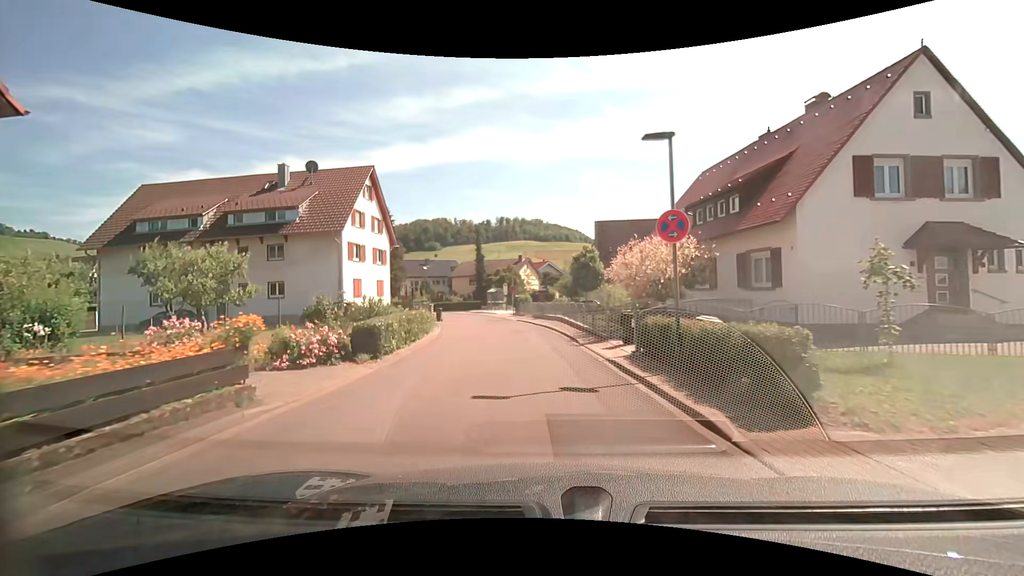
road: unclassified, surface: asphalt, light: Day
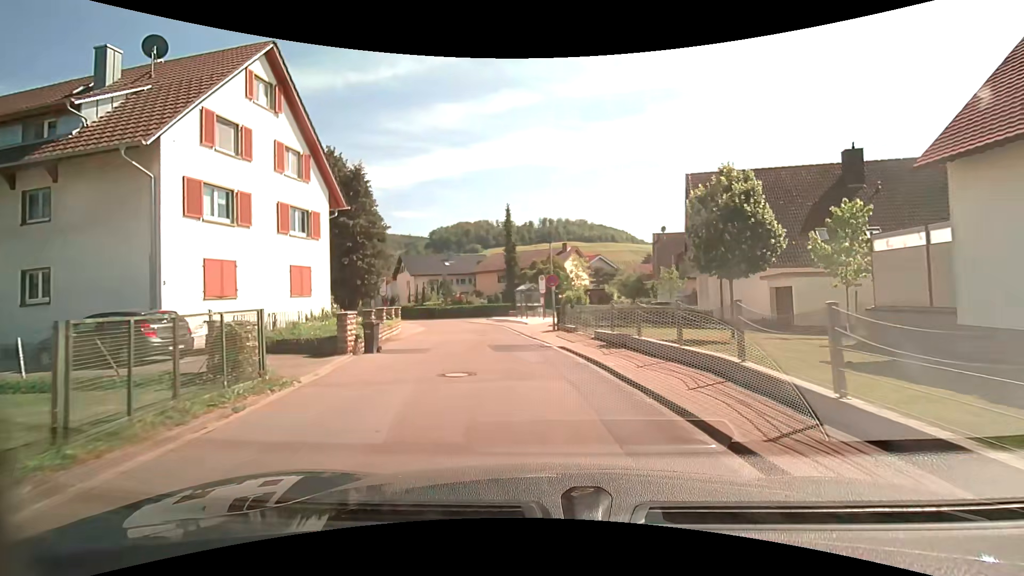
(-0.7, +20.7) m; -4°
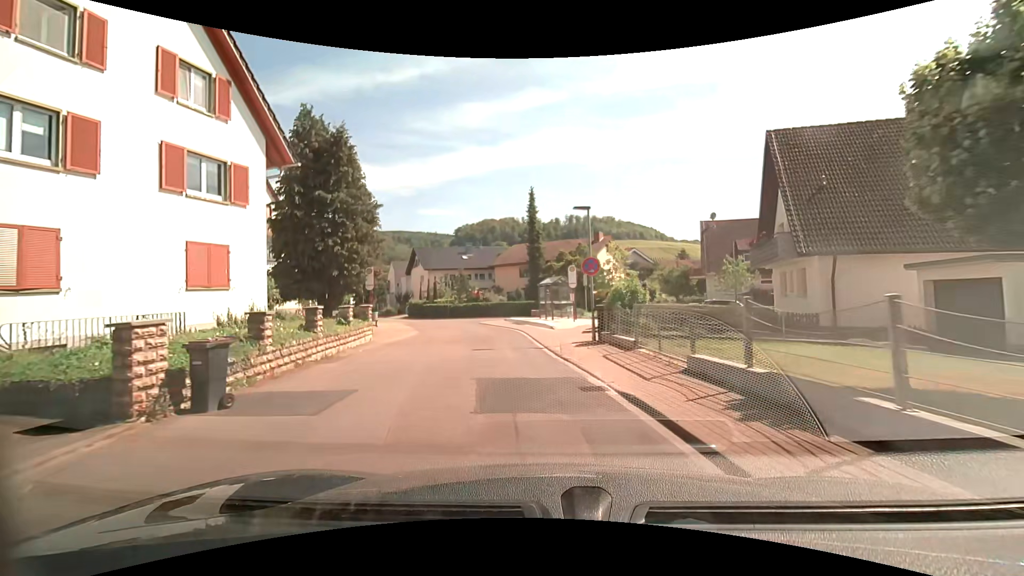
(-0.2, +8.1) m; -3°
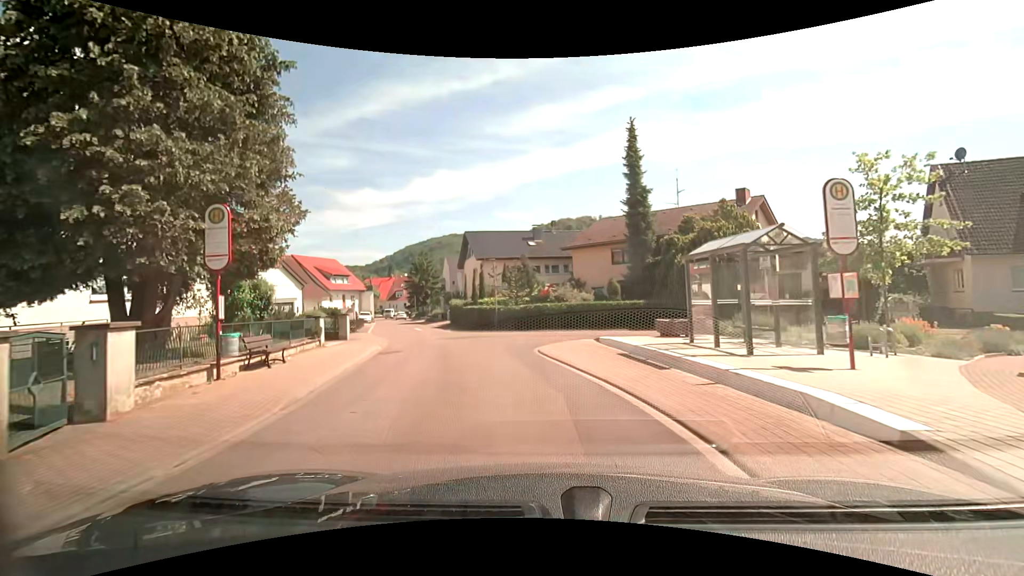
(-1.8, +19.7) m; -9°
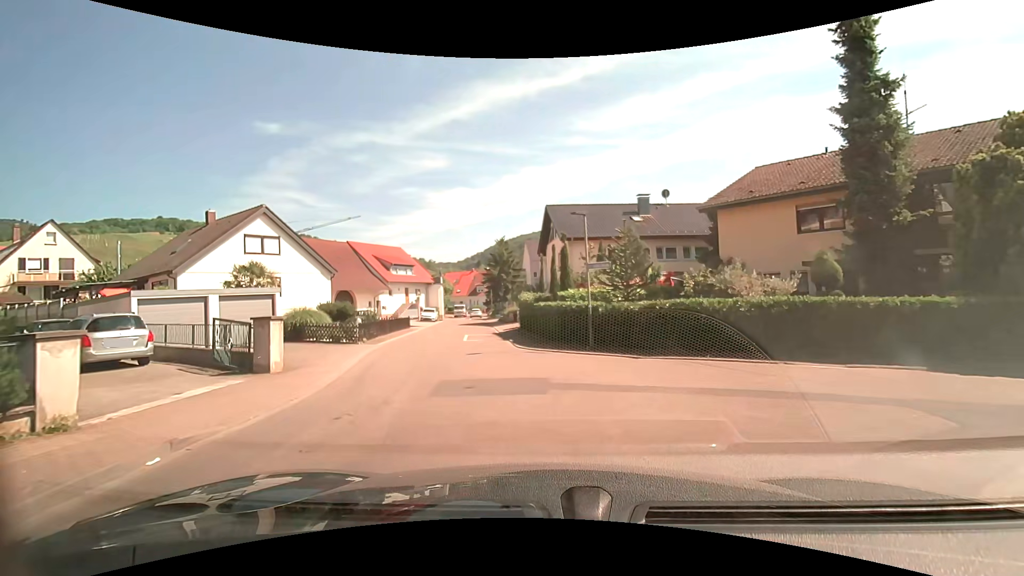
(-1.1, +14.2) m; -11°
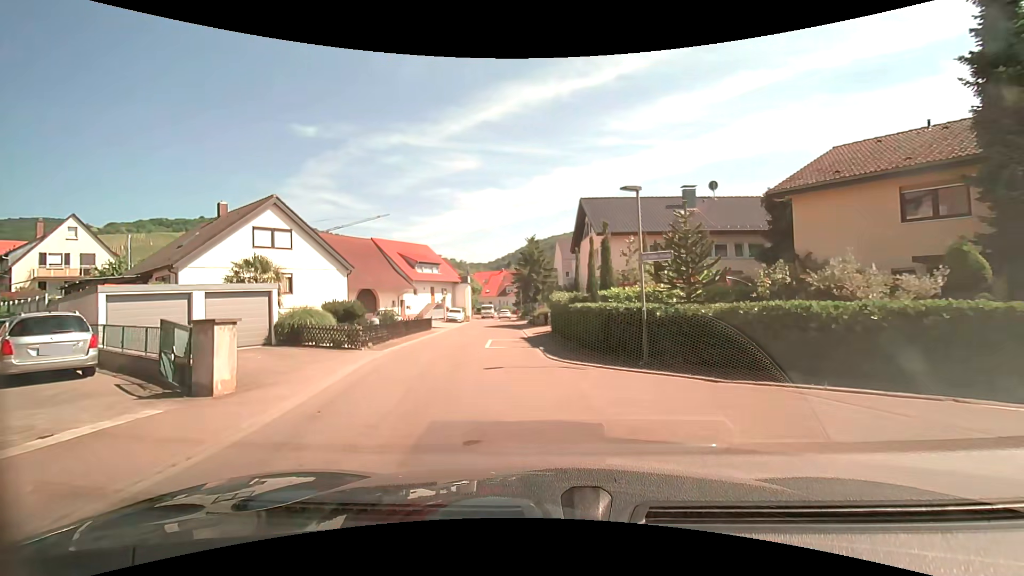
(-0.1, +3.4) m; -3°
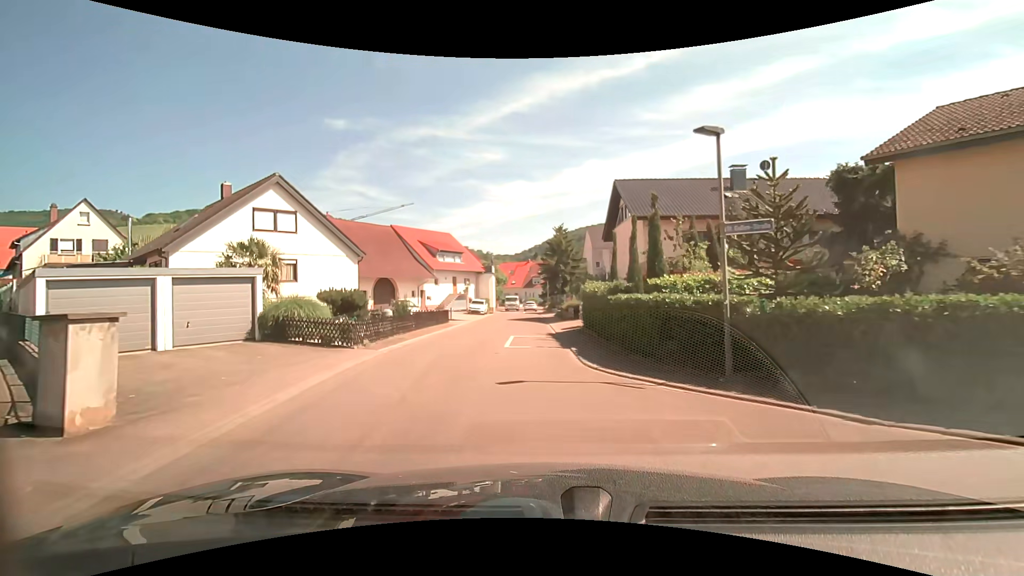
(-0.1, +3.4) m; -4°
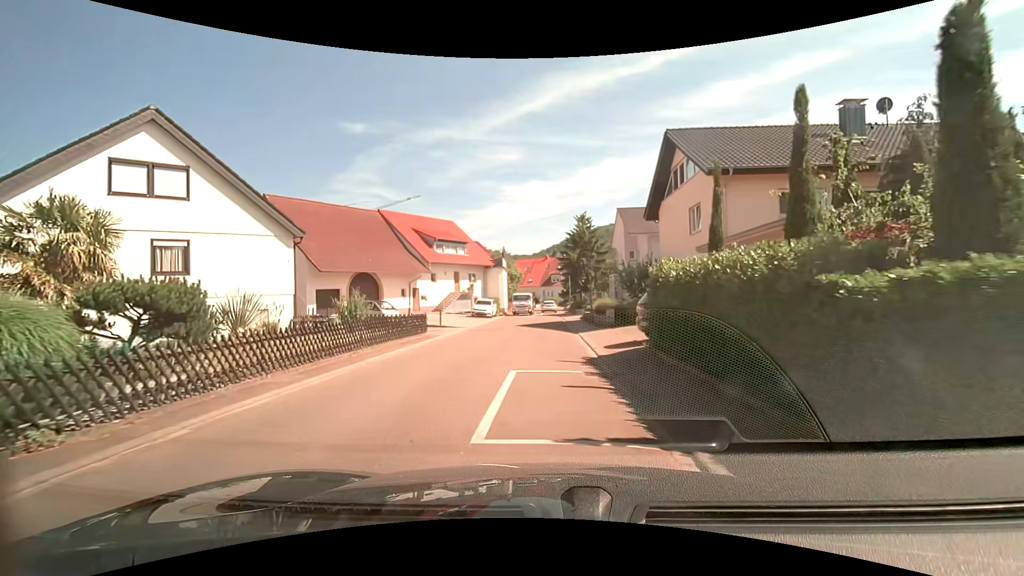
(-0.1, +10.7) m; -1°
